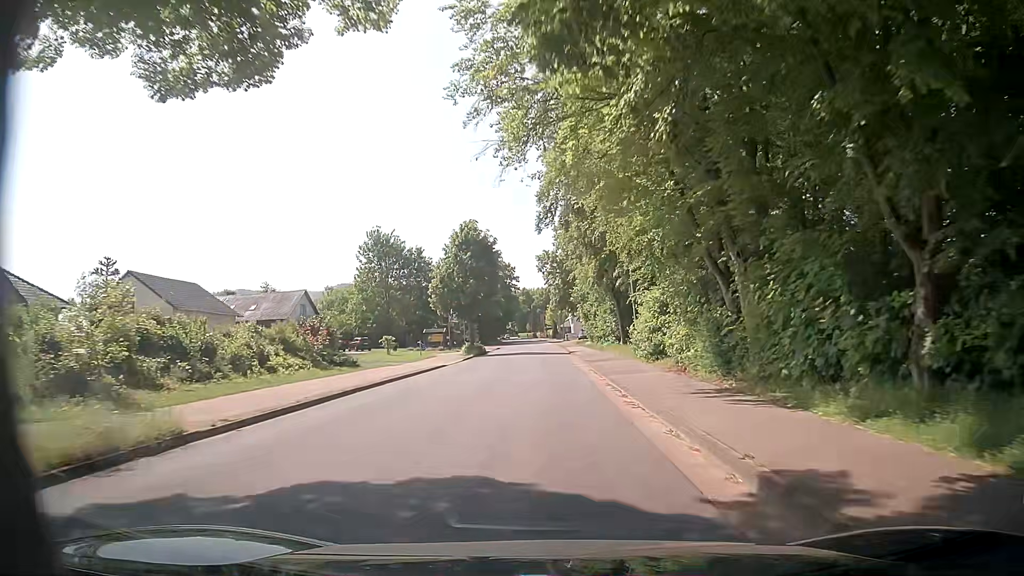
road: unclassified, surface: asphalt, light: Day
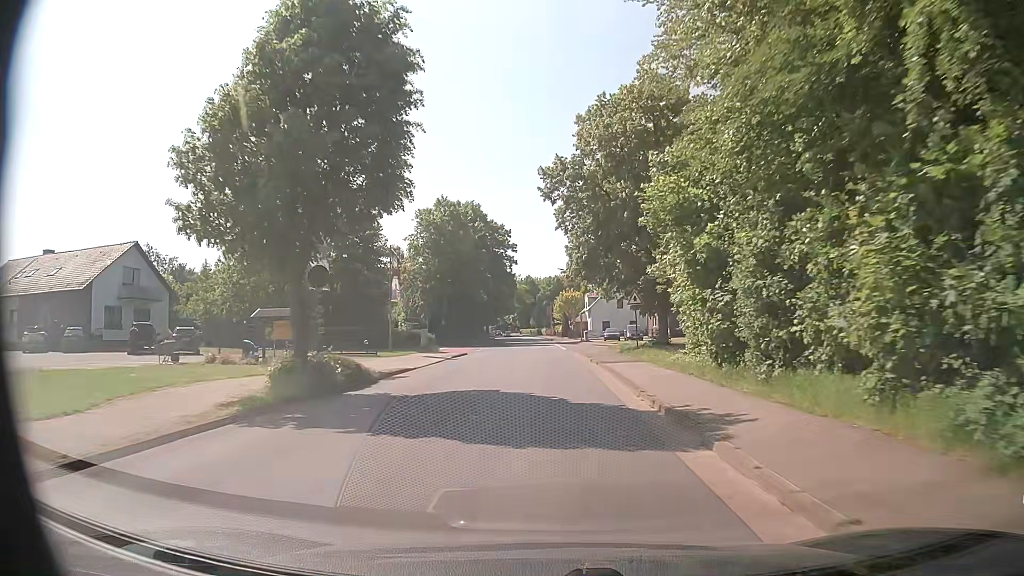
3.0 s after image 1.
(-0.1, +39.4) m; -1°
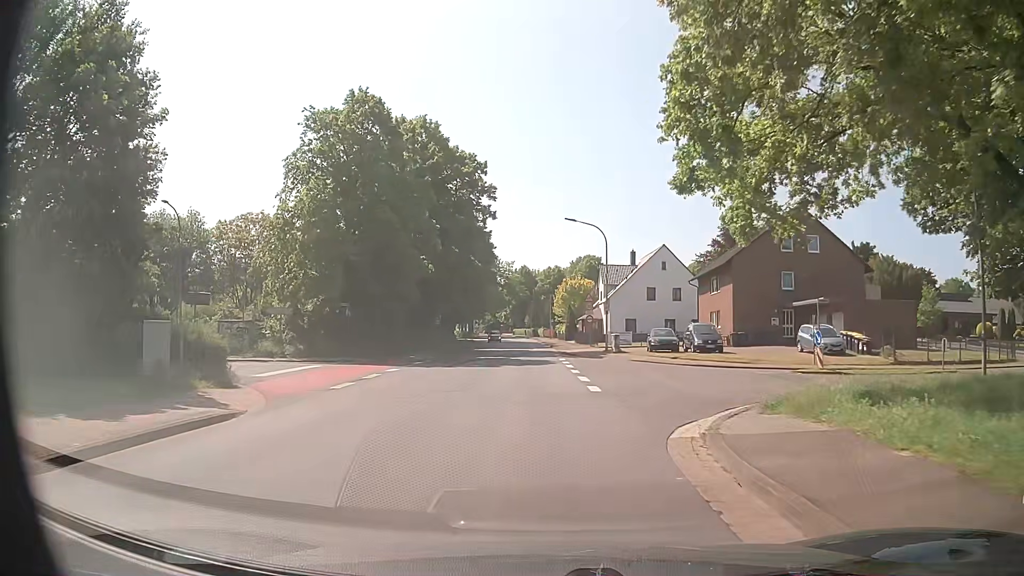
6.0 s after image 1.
(+0.2, +33.0) m; +1°
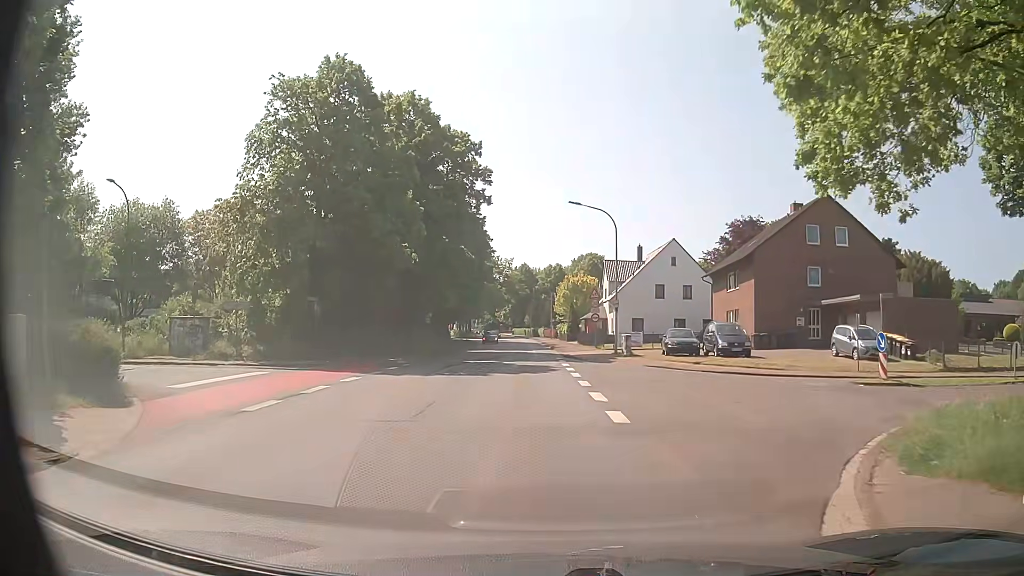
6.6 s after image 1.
(0.0, +5.1) m; 0°
